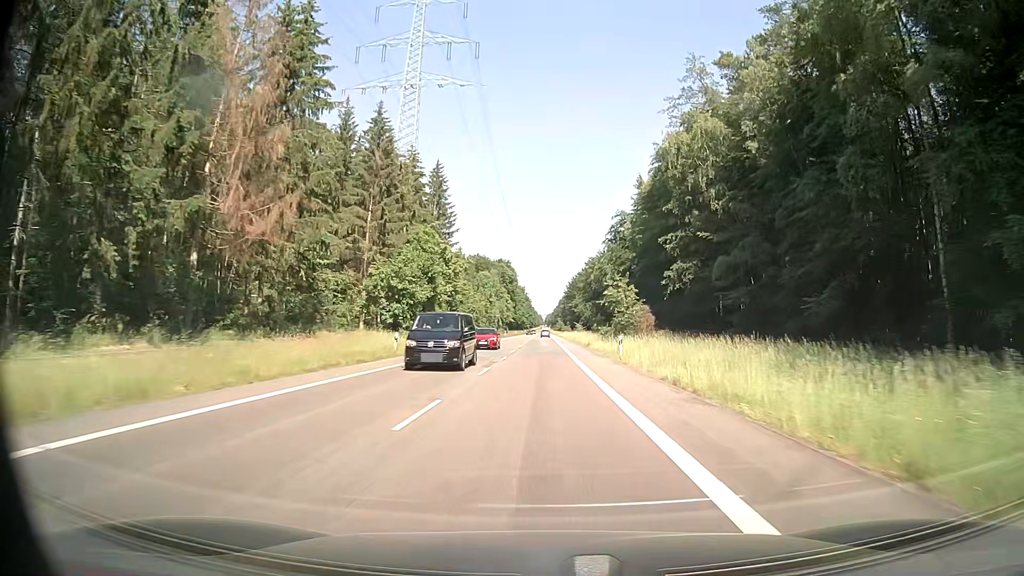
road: secondary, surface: asphalt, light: Day
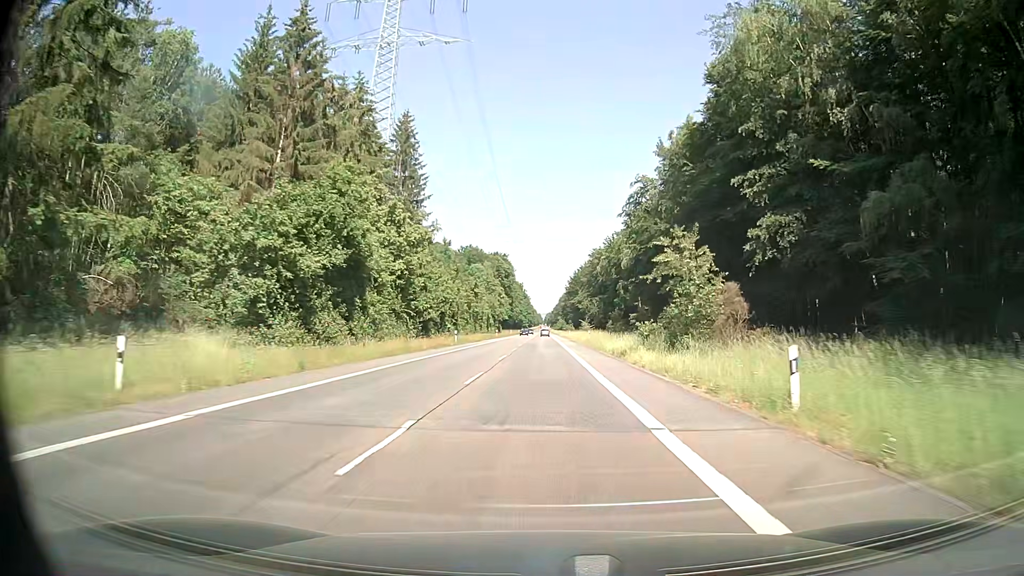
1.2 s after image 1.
(+0.1, +24.3) m; 0°
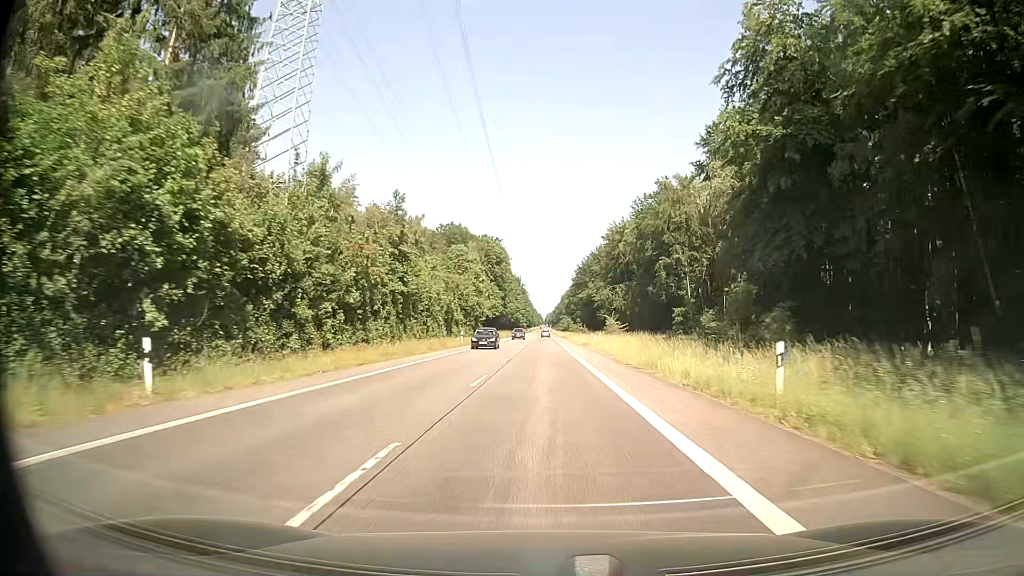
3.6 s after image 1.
(-0.1, +48.4) m; 0°
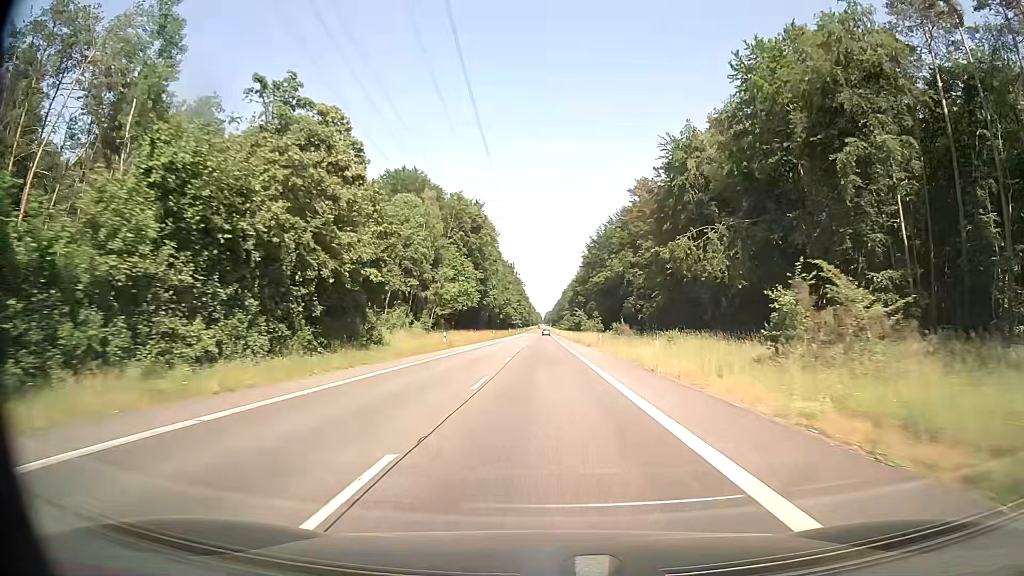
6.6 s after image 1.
(-0.2, +60.9) m; 0°
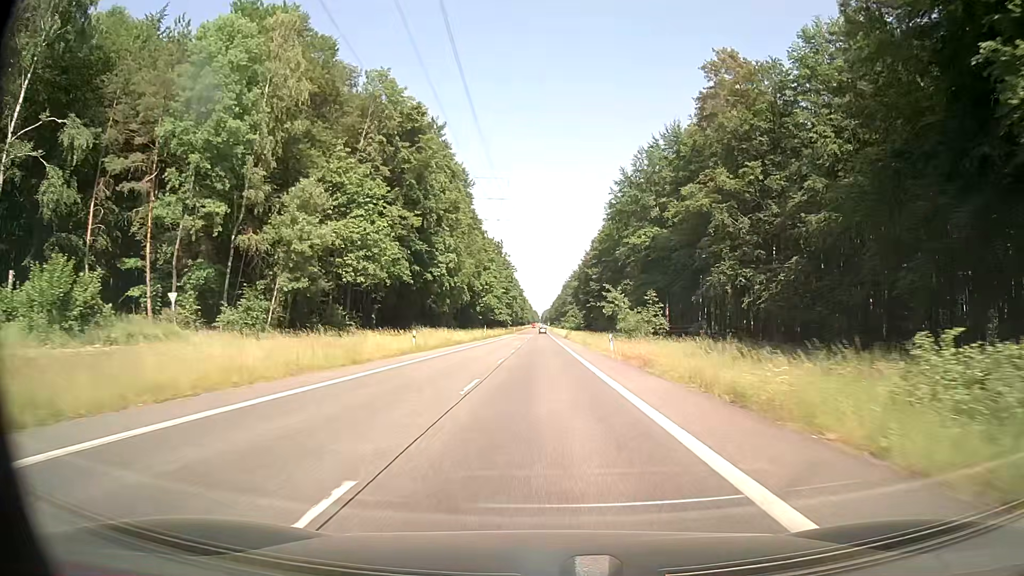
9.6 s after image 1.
(0.0, +61.5) m; 0°
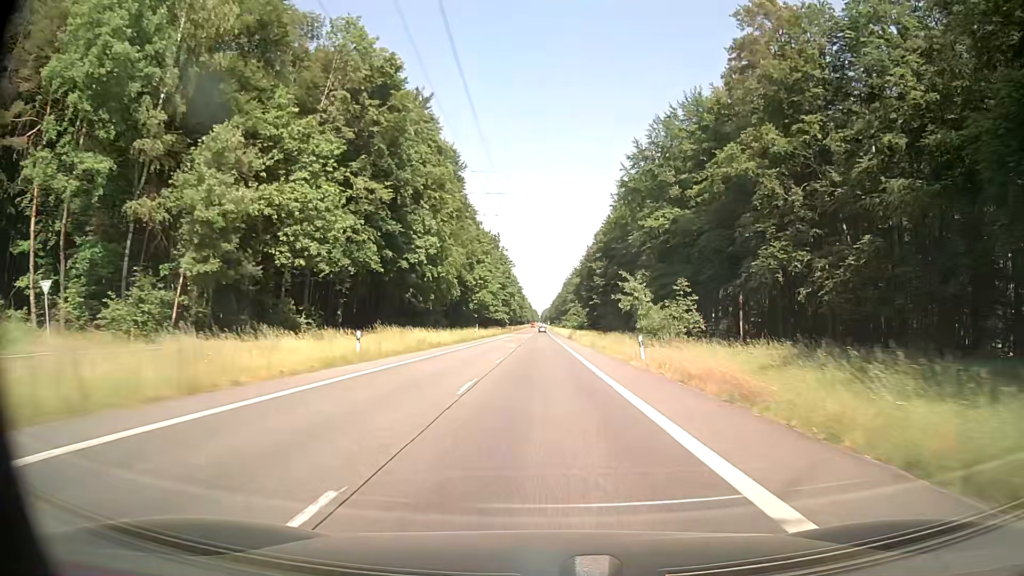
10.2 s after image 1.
(0.0, +12.4) m; 0°
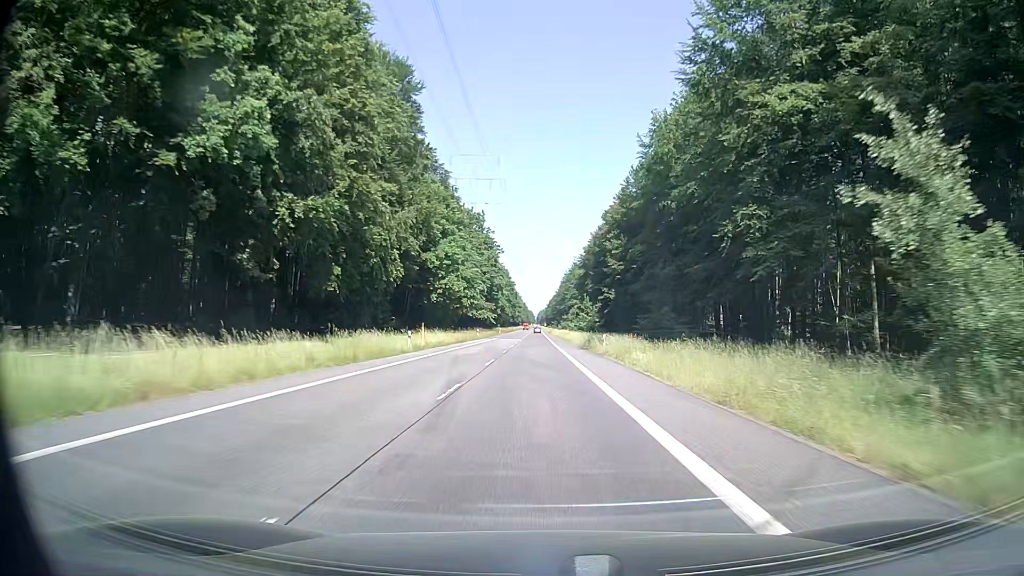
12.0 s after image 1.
(+0.2, +37.1) m; 0°
(0, +10) (0, +20) (0, +30) (0, +40) (0, +50) (0, +60) (0, +70) (0, +80) (-1, +90) (-1, +100) m
